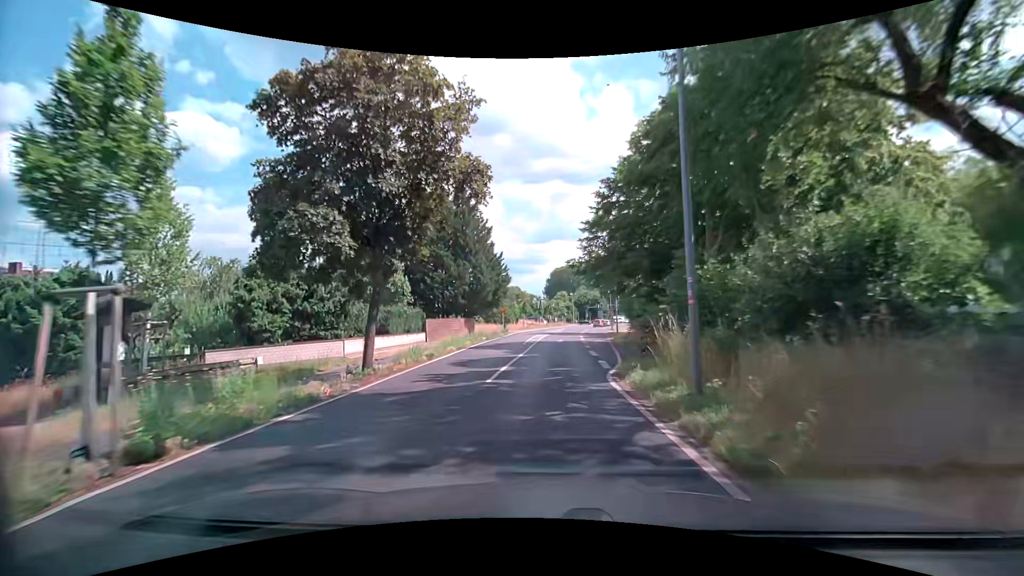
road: tertiary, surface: asphalt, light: Day
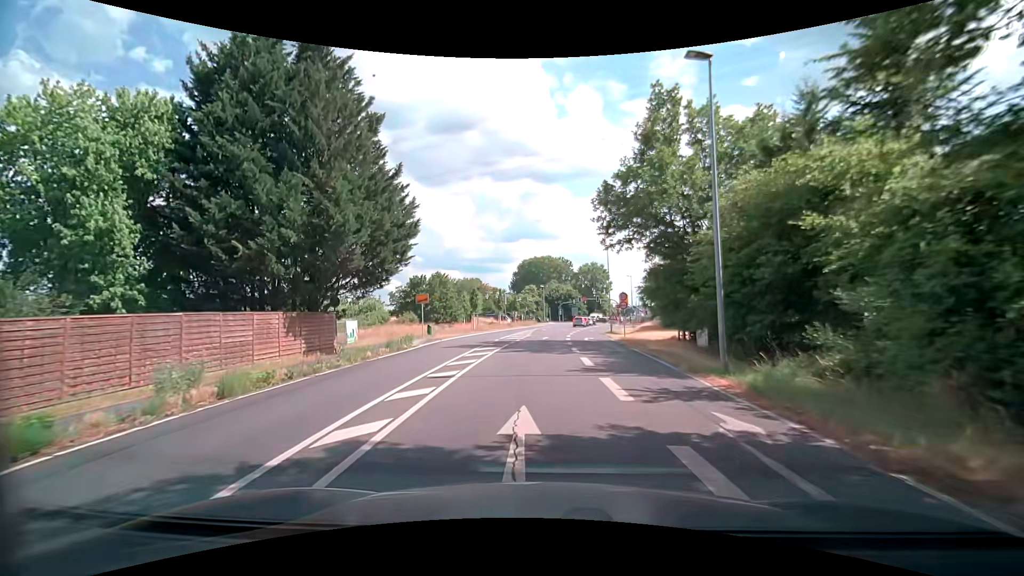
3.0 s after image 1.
(+0.9, +30.5) m; +3°
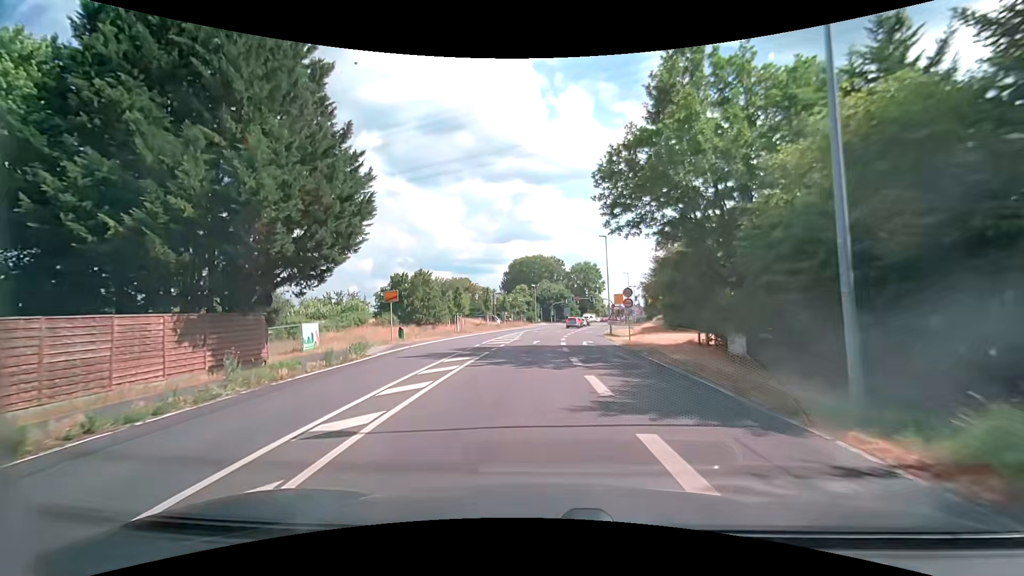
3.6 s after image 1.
(+0.1, +5.5) m; +1°
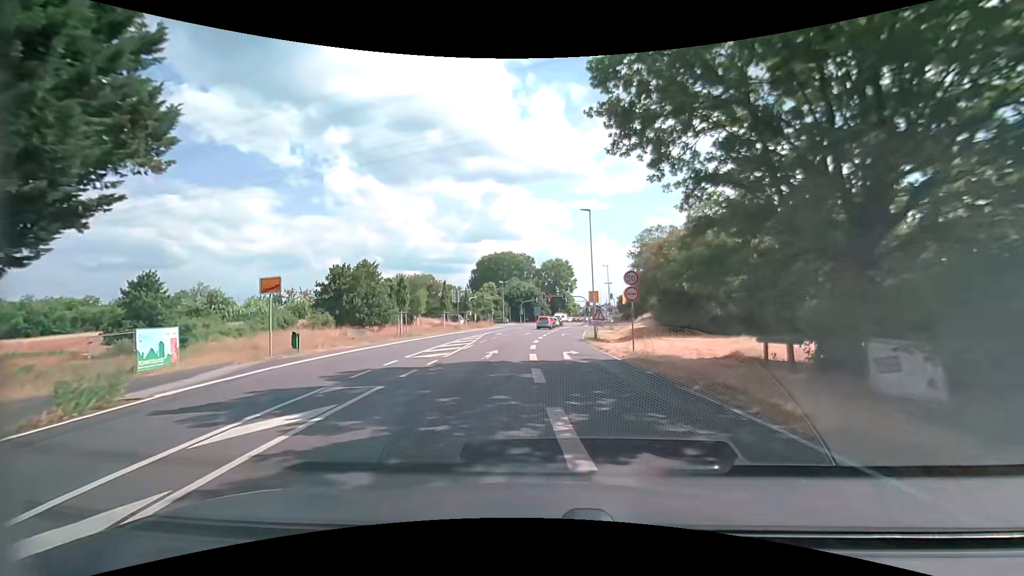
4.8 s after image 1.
(+0.2, +10.4) m; +3°
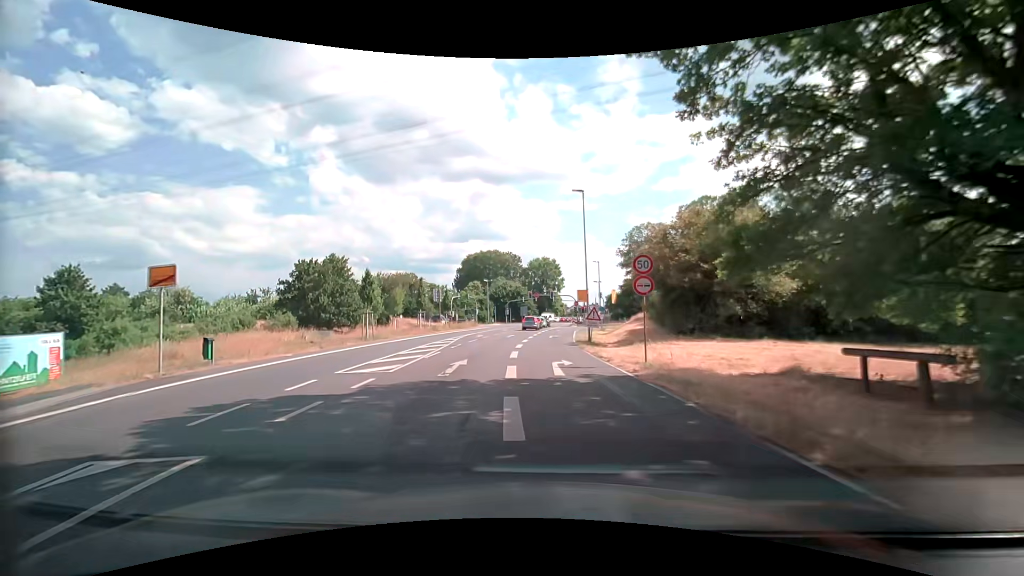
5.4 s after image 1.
(0.0, +4.9) m; +1°
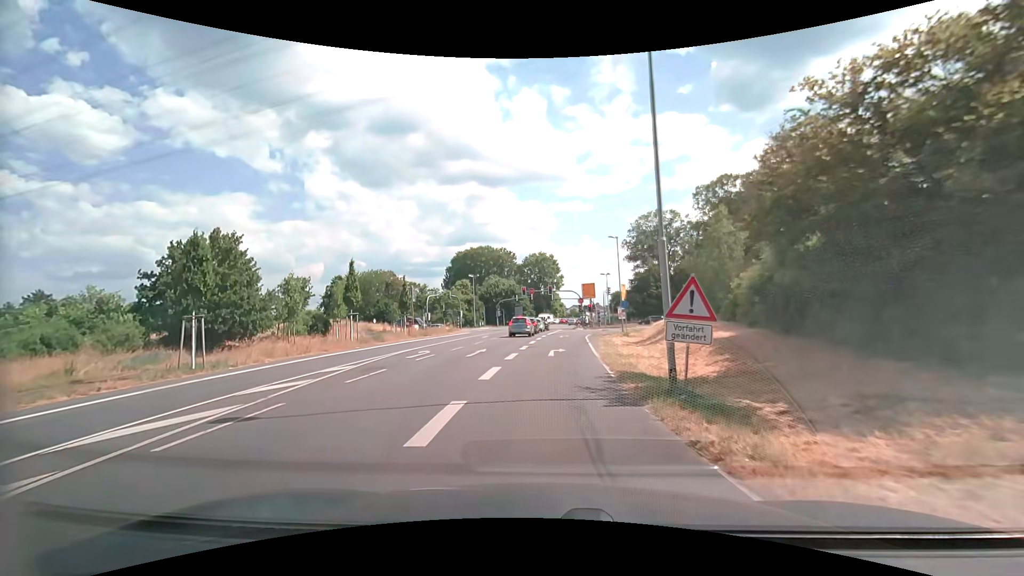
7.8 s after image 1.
(+0.3, +18.1) m; +1°
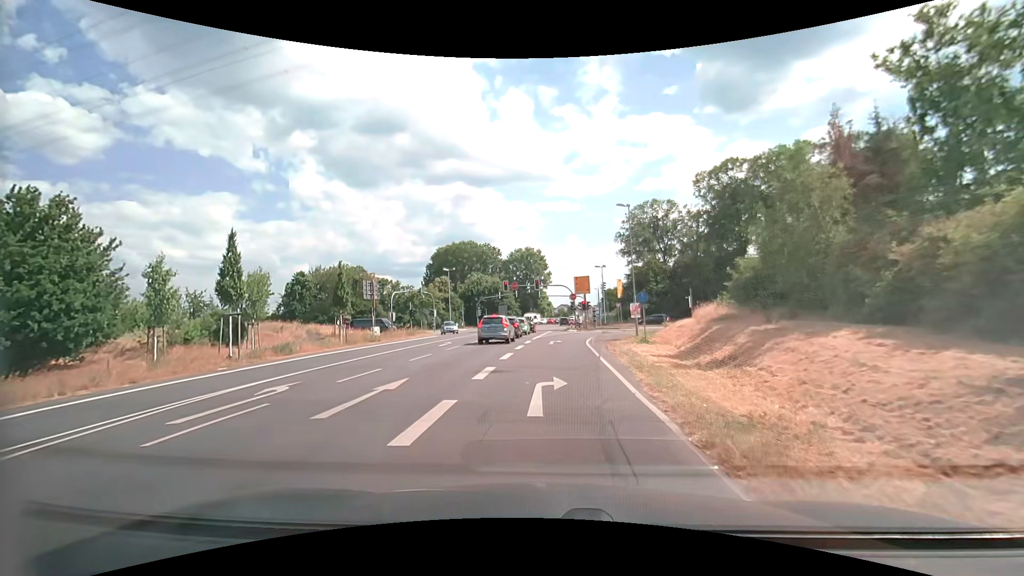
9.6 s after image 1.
(+0.1, +11.8) m; +1°
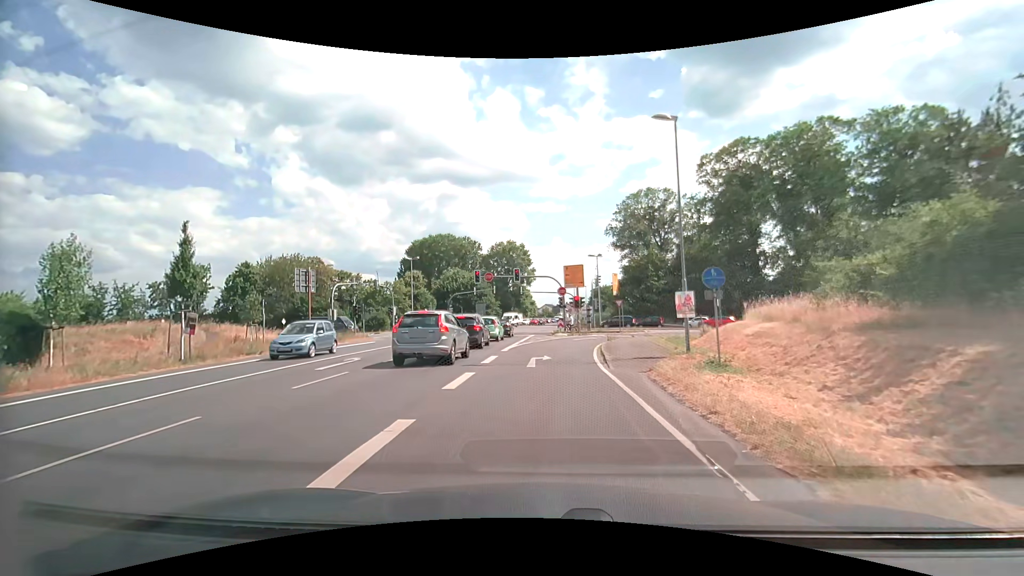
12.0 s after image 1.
(+0.3, +13.5) m; +1°
(0, +10) (+1, +20) (+2, +30) (+5, +39) (+11, +47) (+20, +51) (+30, +53) (+40, +52) (+50, +50) (+60, +49) m
